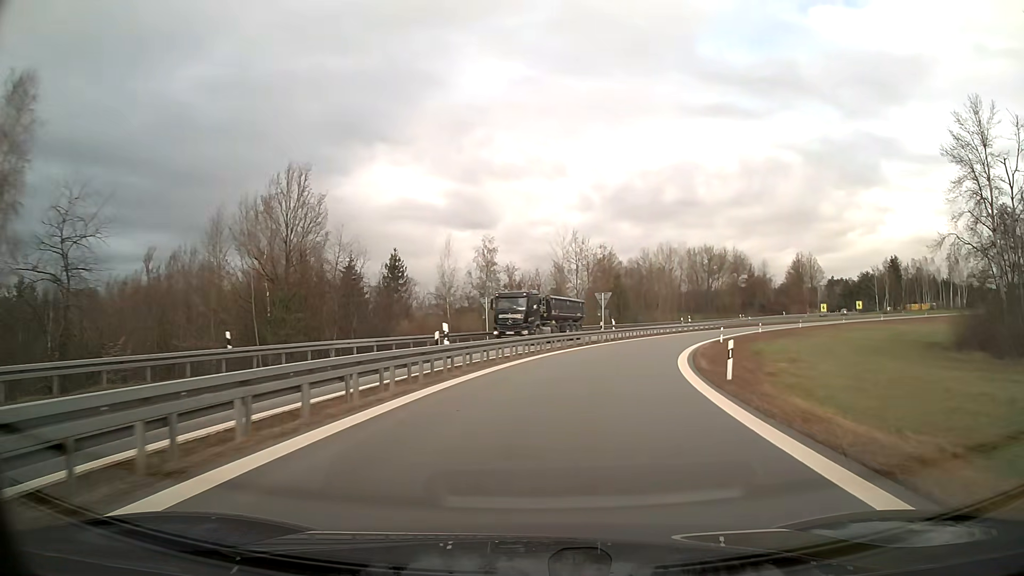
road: motorway_link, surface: asphalt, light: Day
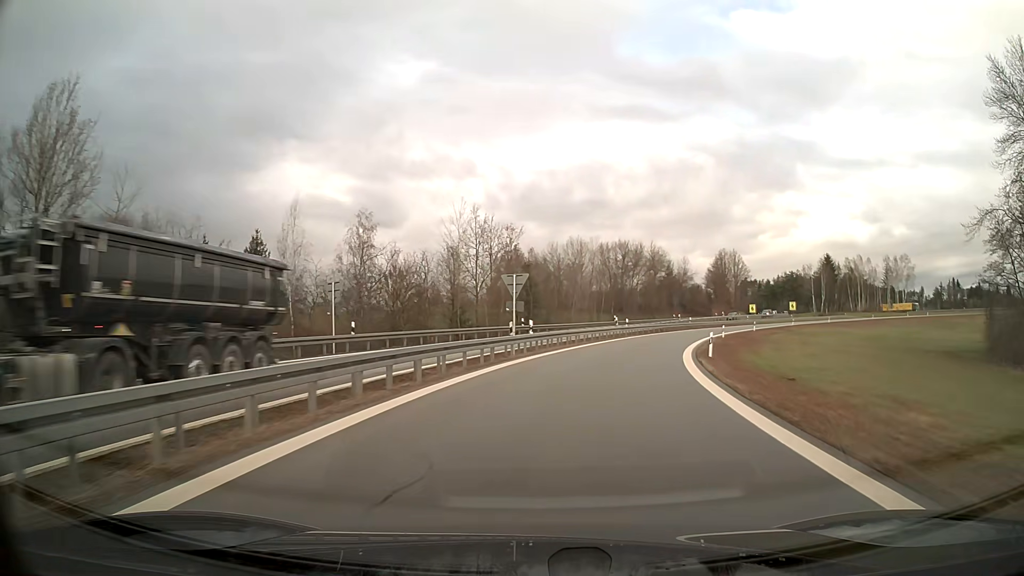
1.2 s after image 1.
(+1.3, +17.4) m; +8°
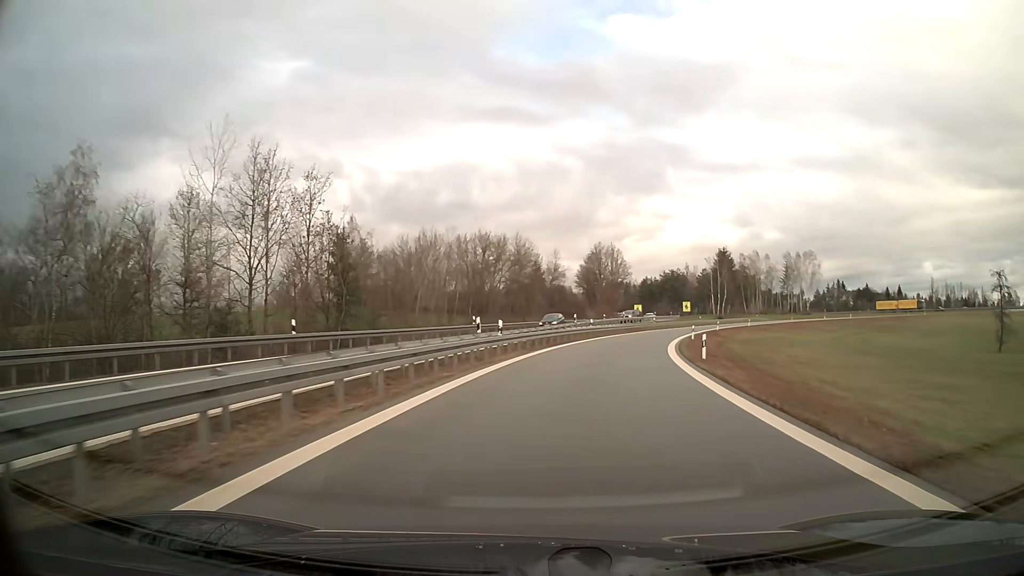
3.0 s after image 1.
(+2.7, +26.3) m; +12°
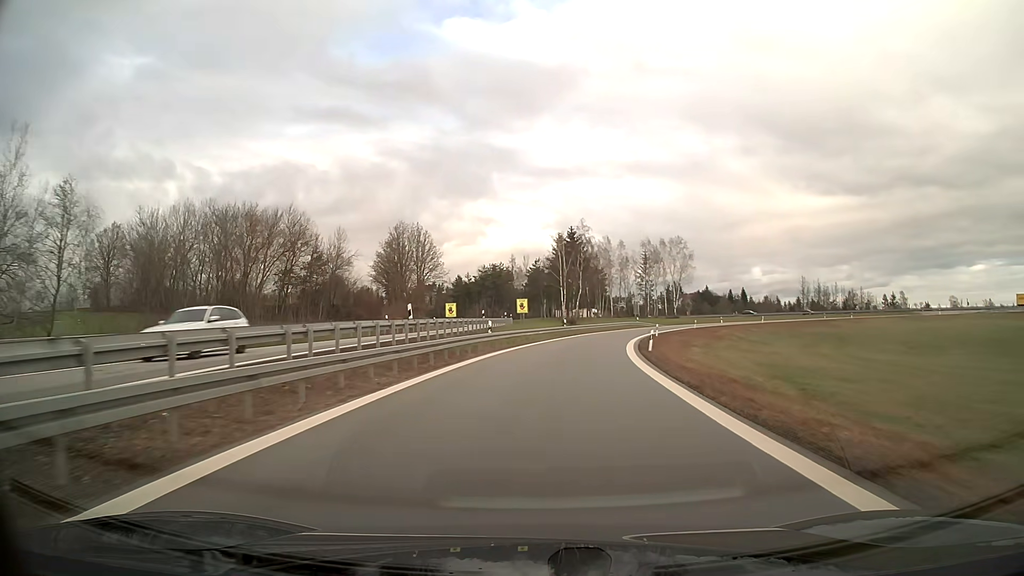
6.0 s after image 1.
(+6.5, +44.5) m; +15°
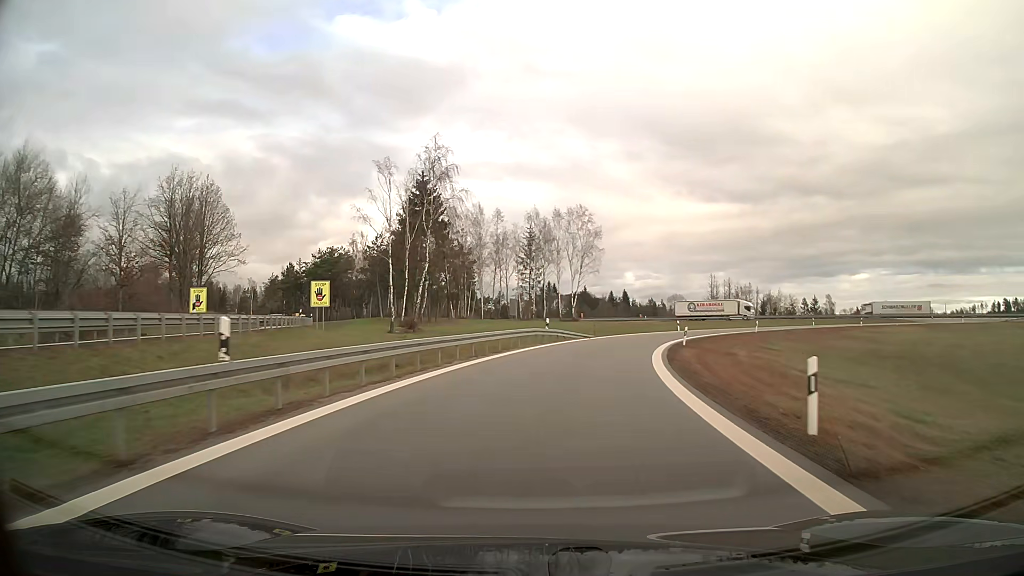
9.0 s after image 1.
(+4.6, +46.0) m; +12°
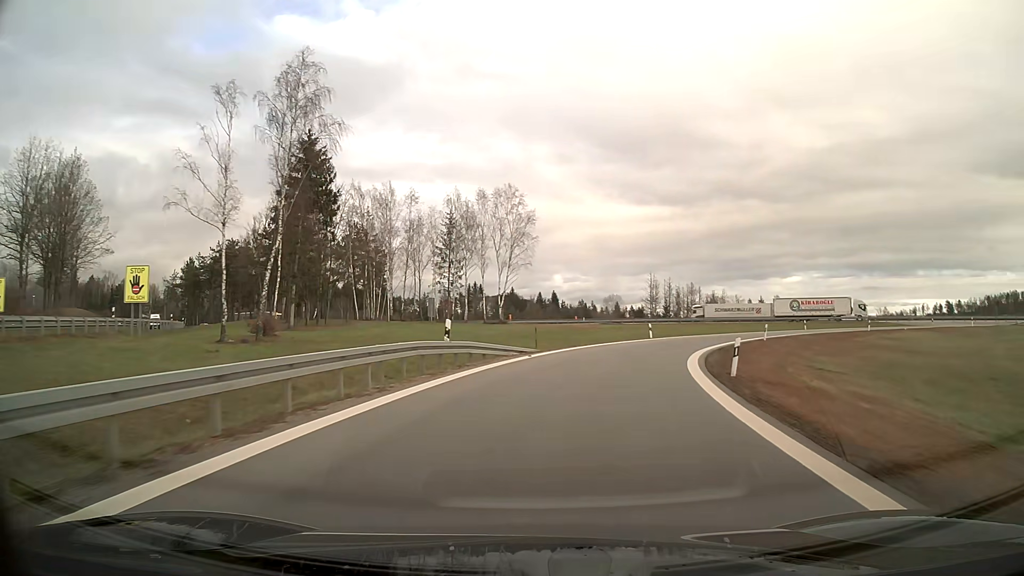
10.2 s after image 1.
(+1.0, +18.1) m; +6°
